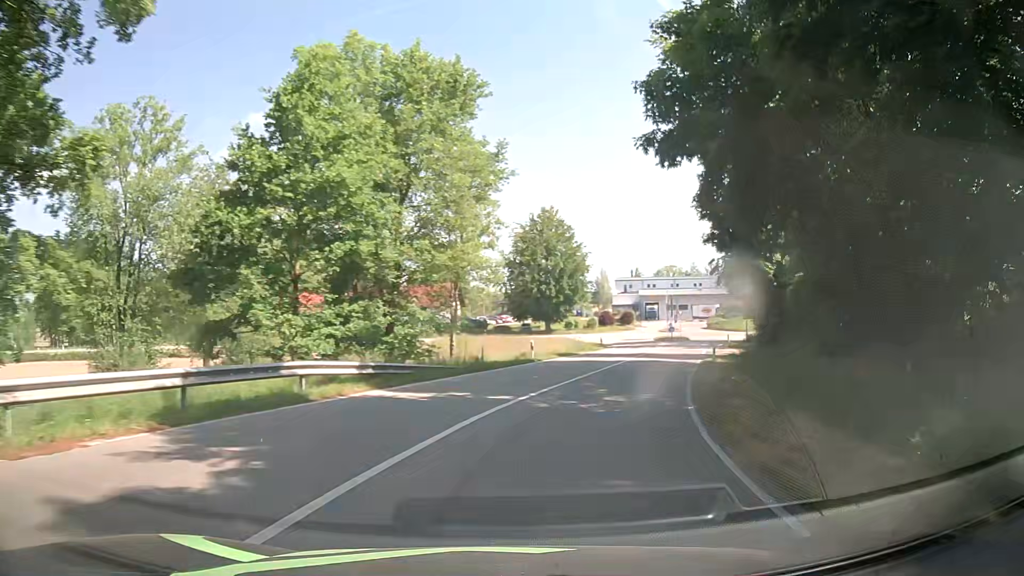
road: primary_link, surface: asphalt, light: Day
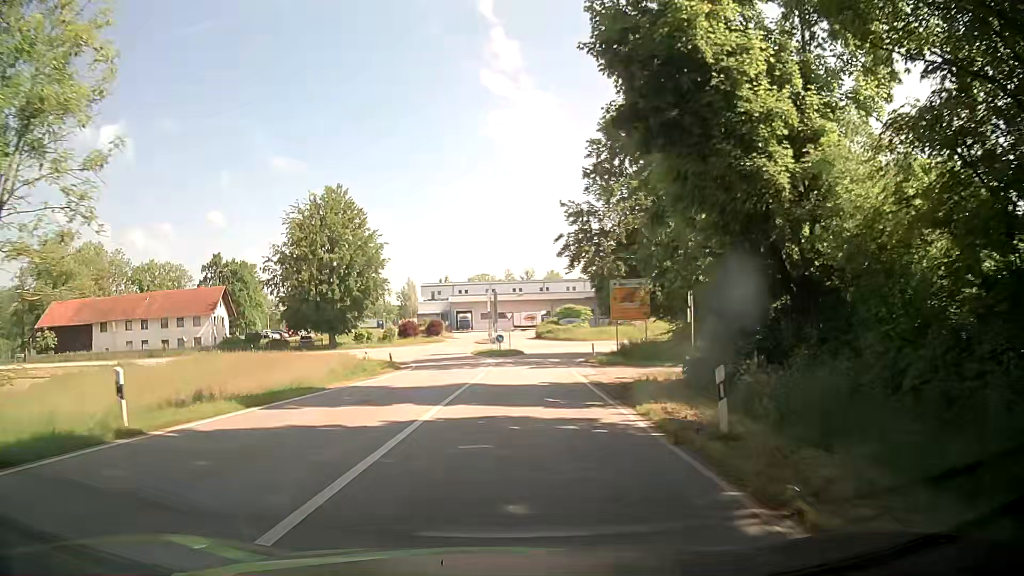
(+4.2, +22.8) m; +17°
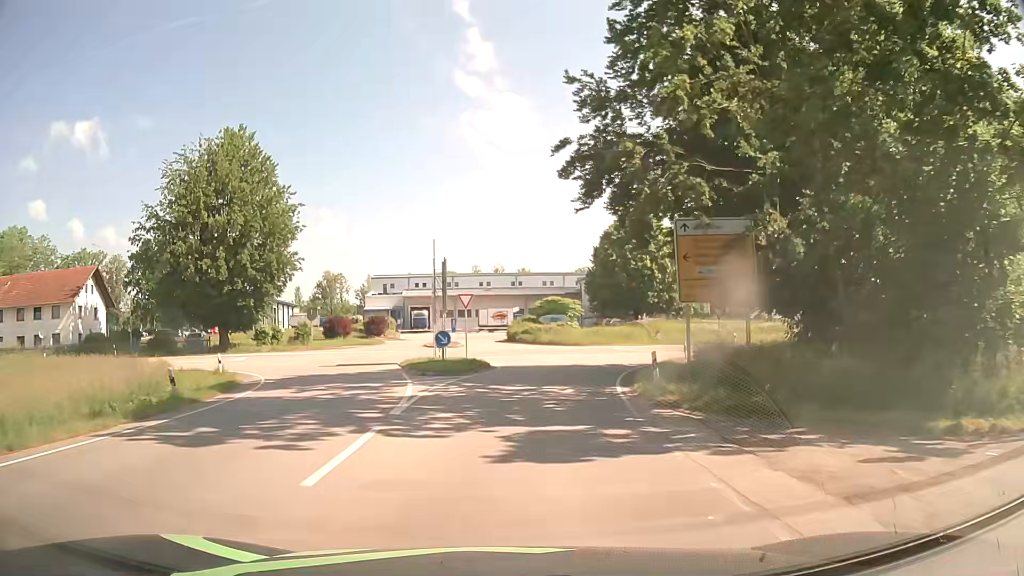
(+0.7, +23.5) m; +3°
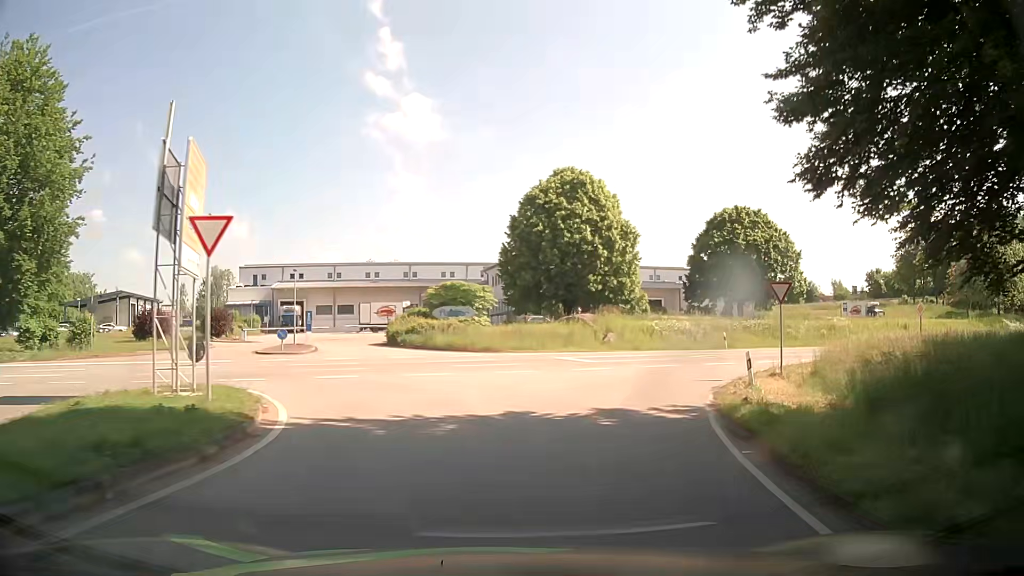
(+1.3, +21.0) m; +9°
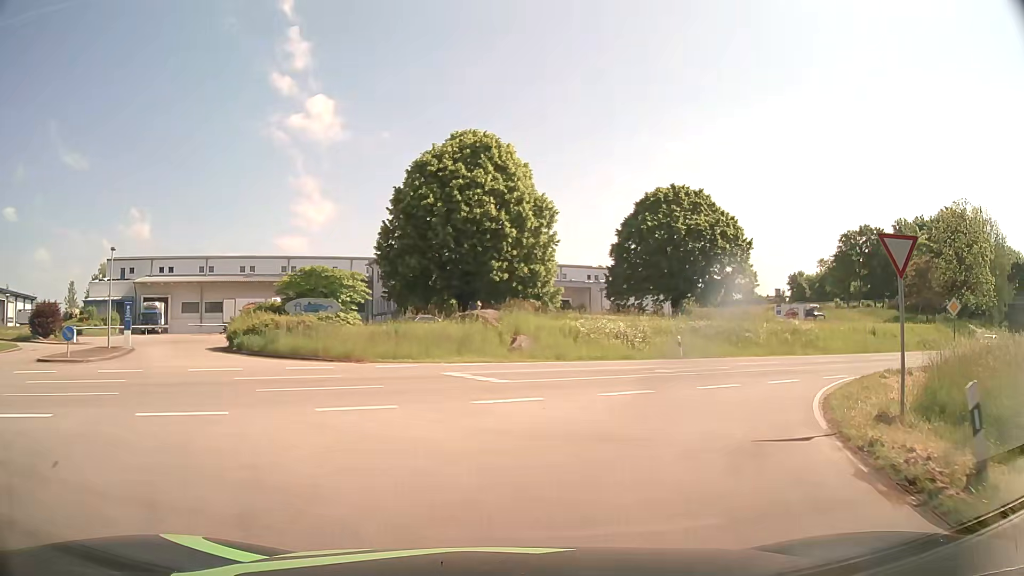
(+0.7, +11.6) m; +8°
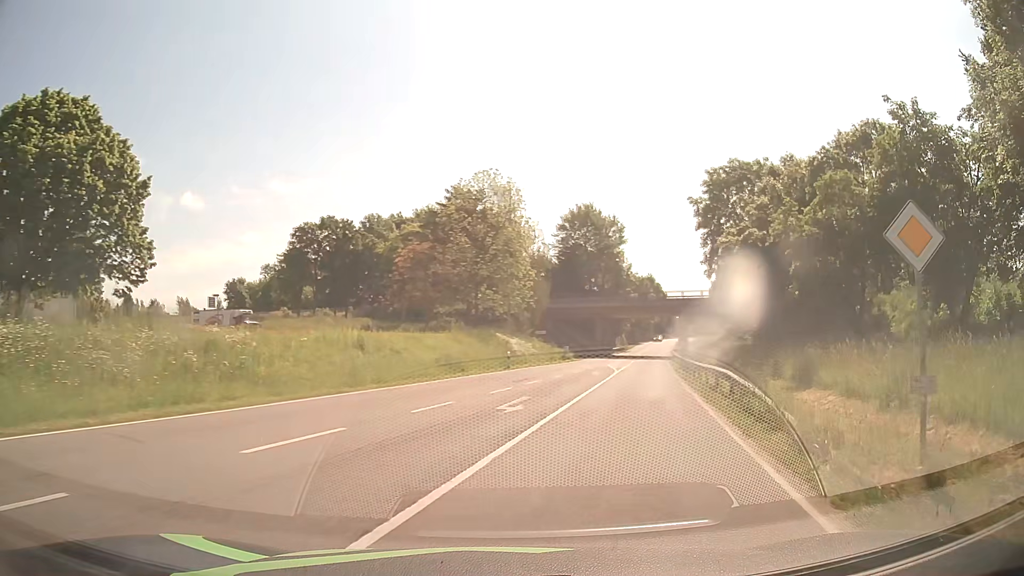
(+10.0, +22.3) m; +48°
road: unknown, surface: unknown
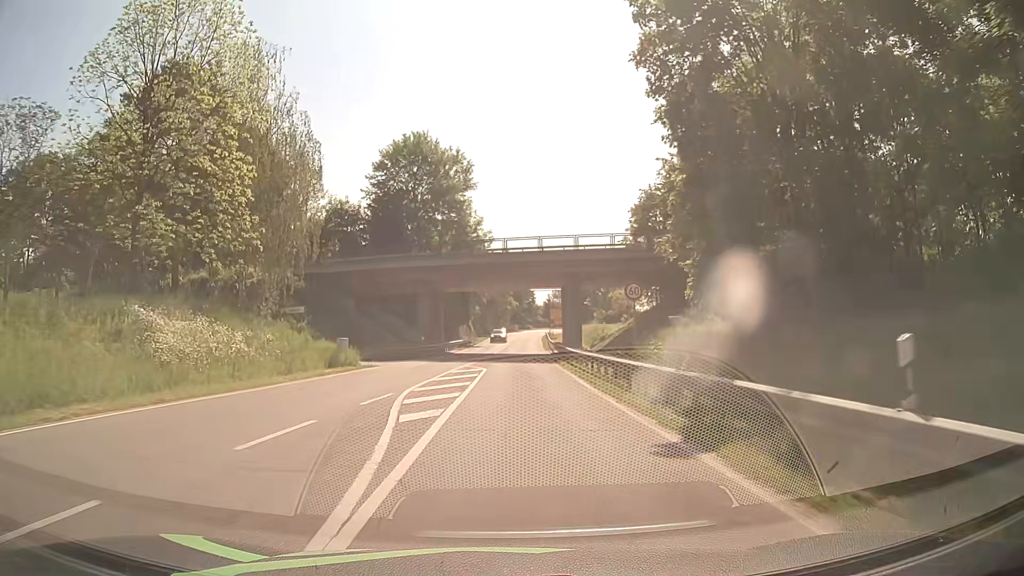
(+7.0, +35.4) m; +13°
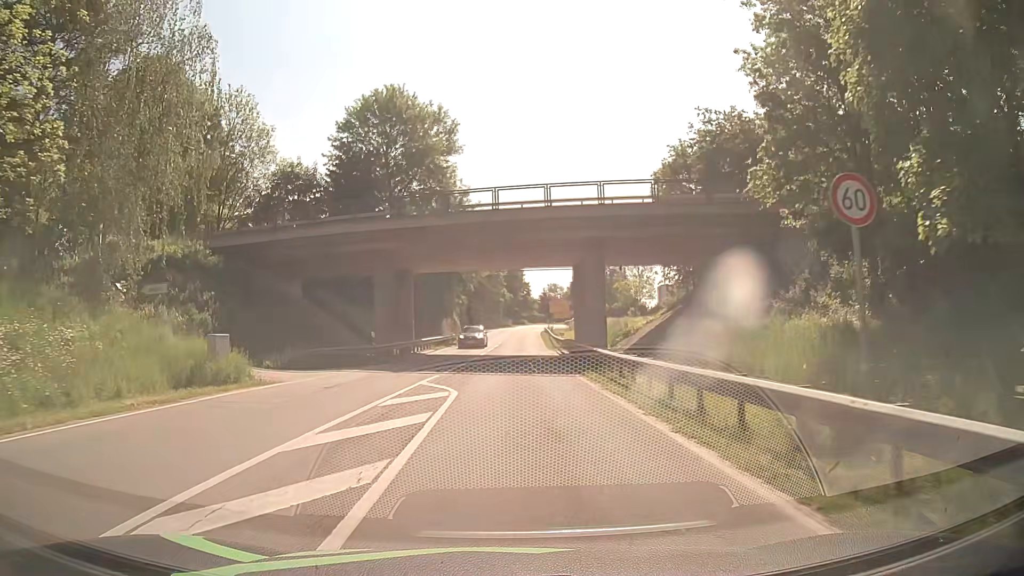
(+0.2, +13.6) m; +1°
